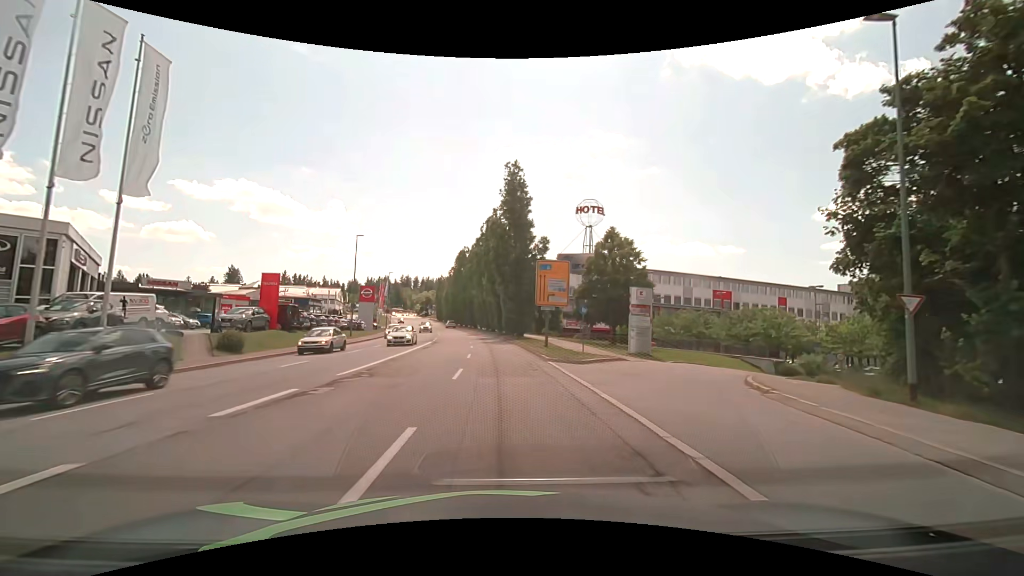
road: tertiary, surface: asphalt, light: Day
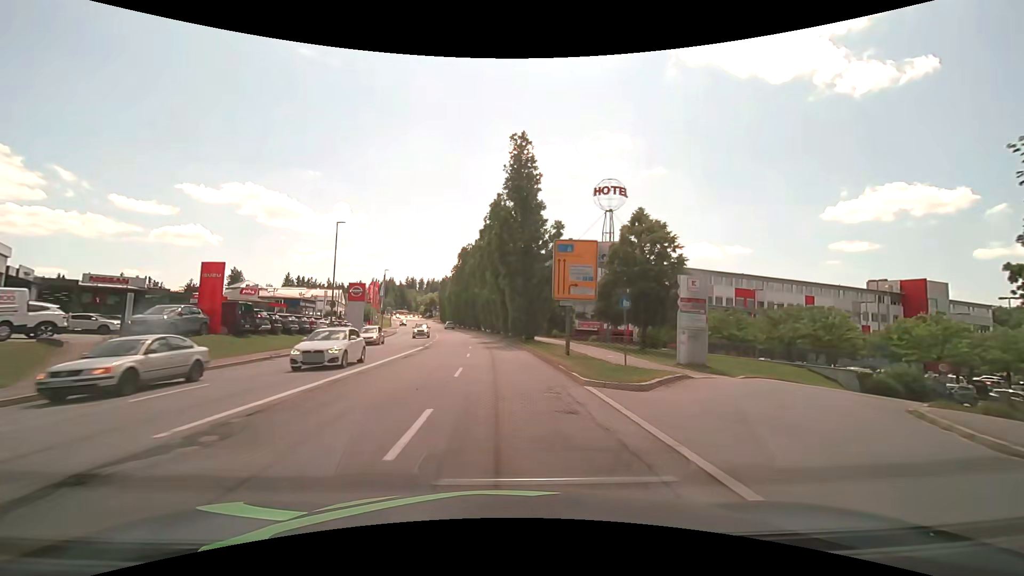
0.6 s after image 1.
(0.0, +7.7) m; -1°
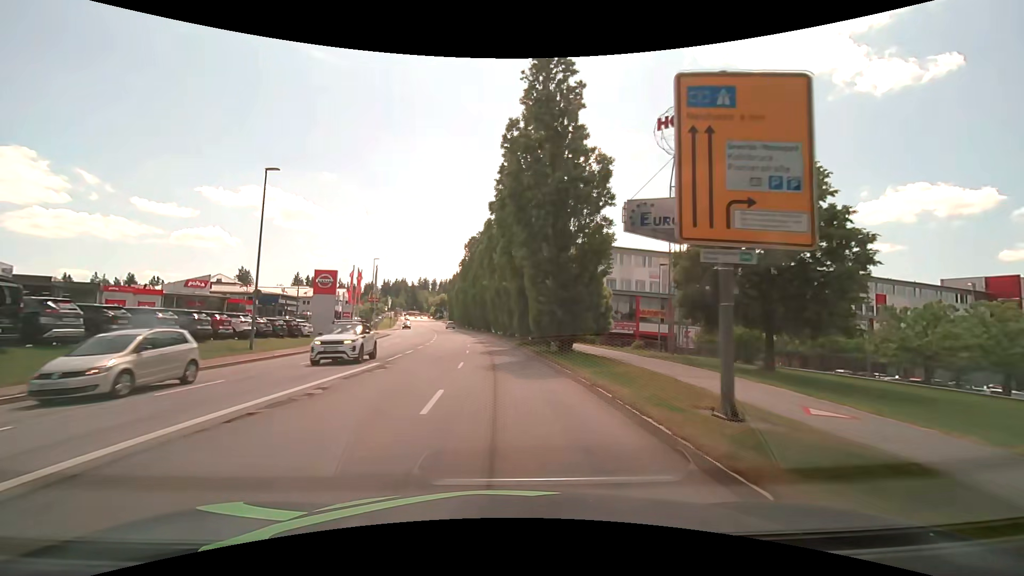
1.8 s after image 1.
(-0.2, +15.3) m; -1°
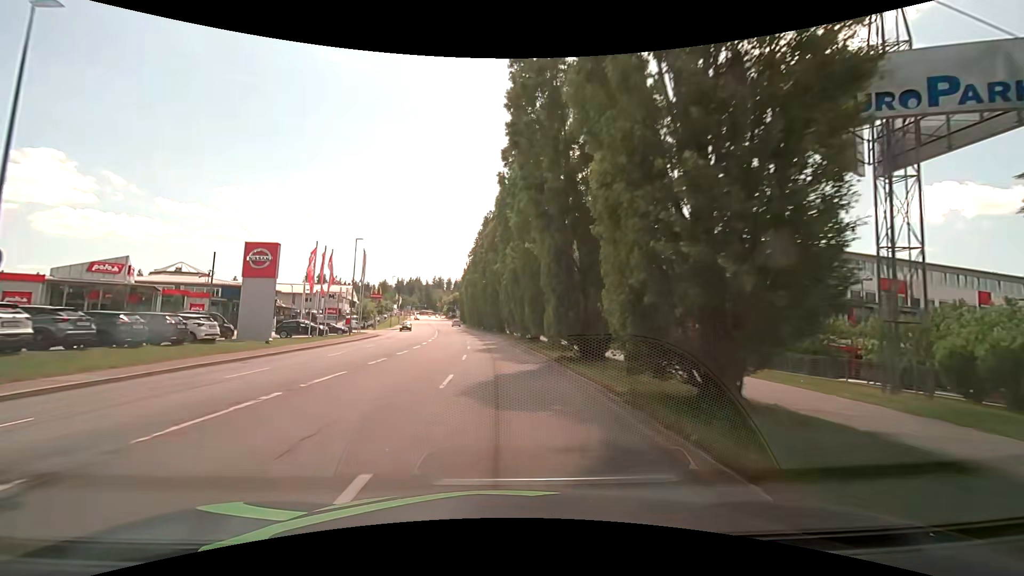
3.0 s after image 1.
(-0.3, +15.3) m; -2°
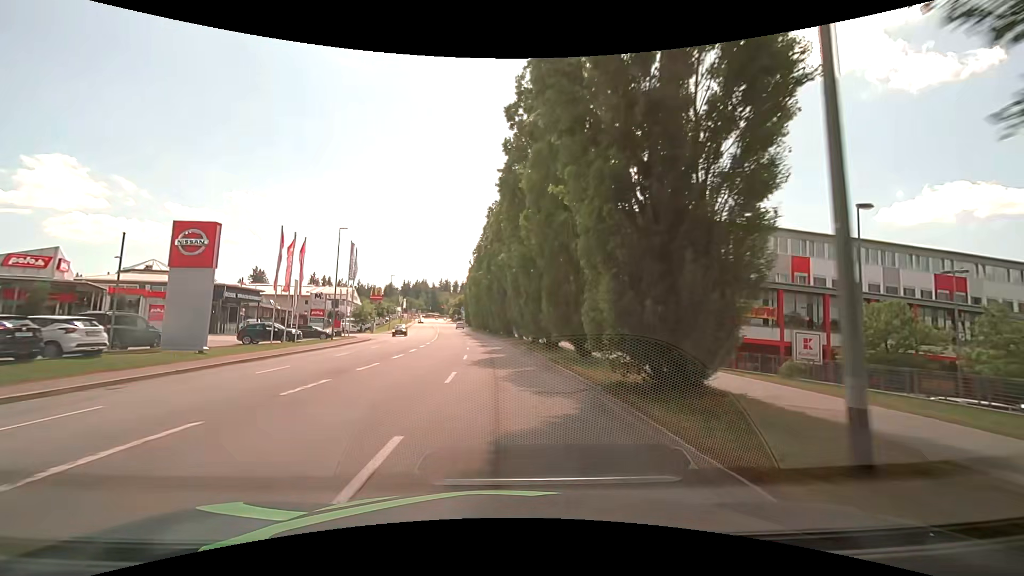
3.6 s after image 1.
(-0.1, +7.6) m; -2°
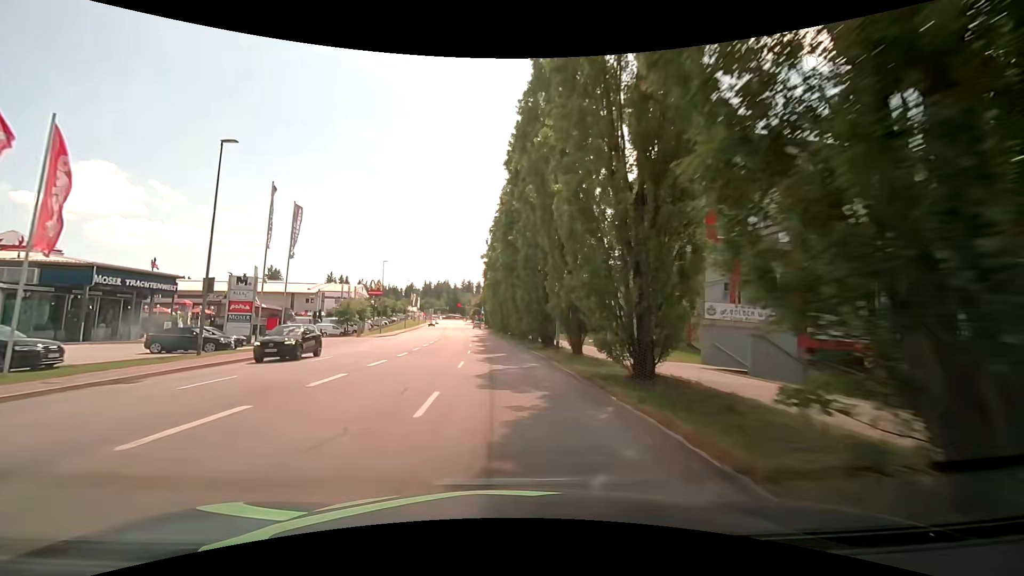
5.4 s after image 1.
(-0.2, +22.8) m; -2°
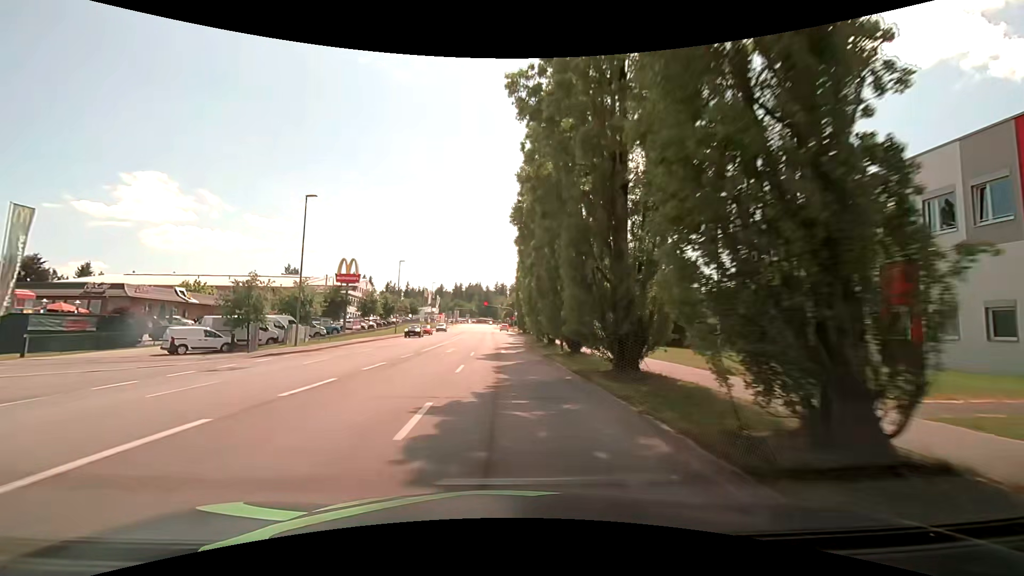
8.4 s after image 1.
(-1.4, +37.9) m; -5°
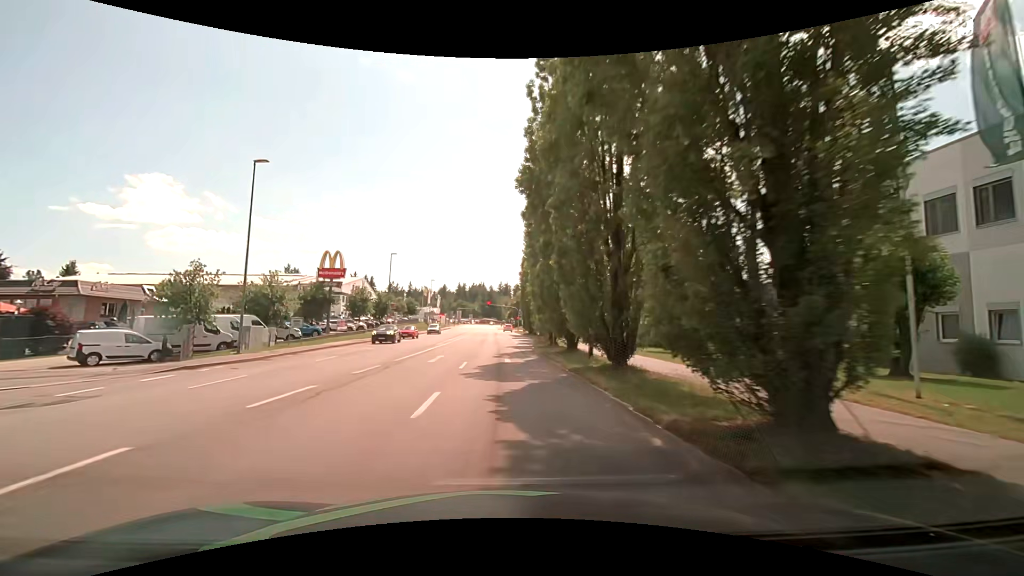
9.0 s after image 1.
(+0.1, +7.6) m; +1°
(0, +10) (0, +20) (0, +30) (0, +40) (0, +50) (-1, +60) (-1, +70) (-1, +80) (-1, +90) (-2, +100) m
